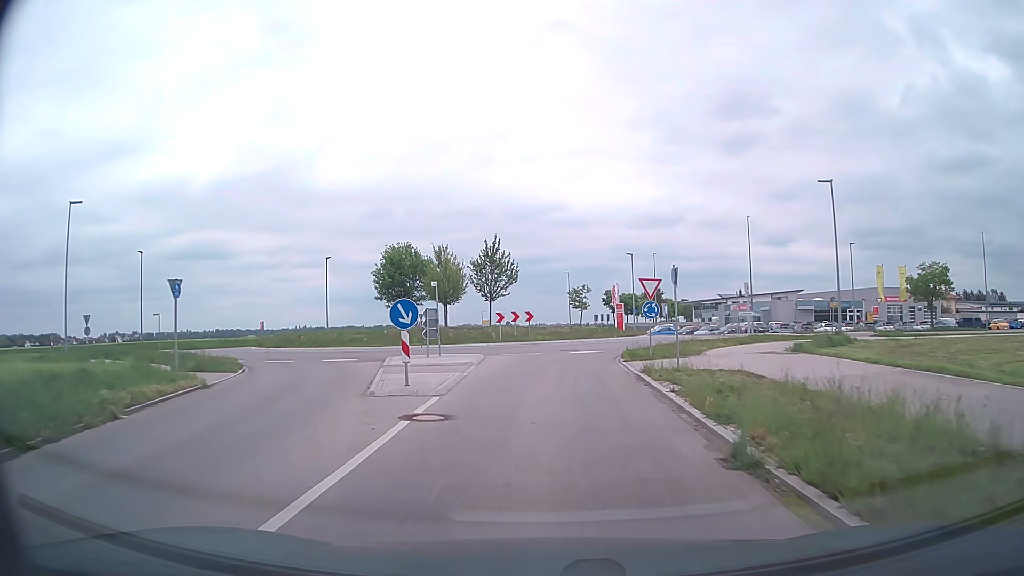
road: tertiary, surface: asphalt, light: Day
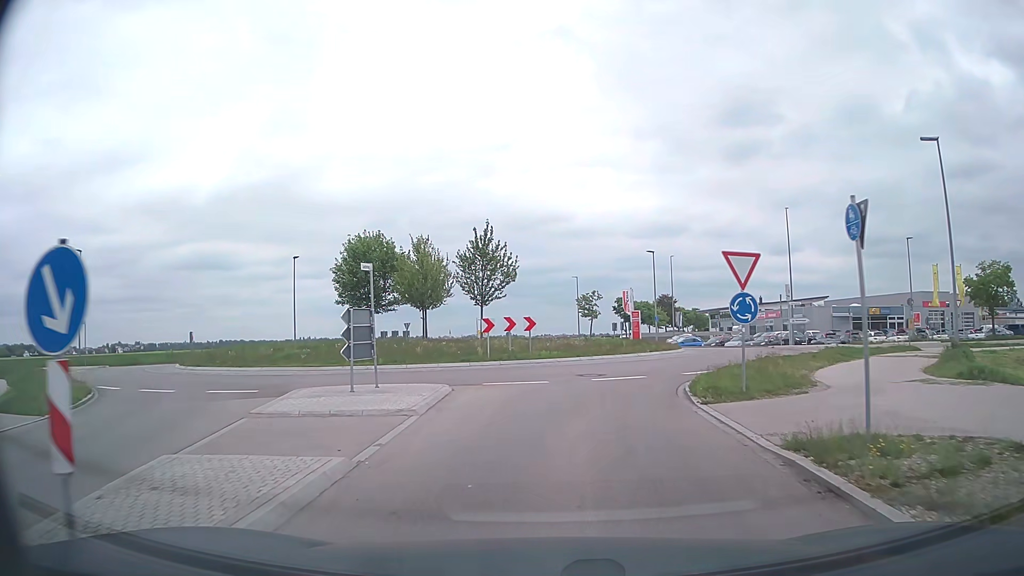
(0.0, +10.1) m; 0°
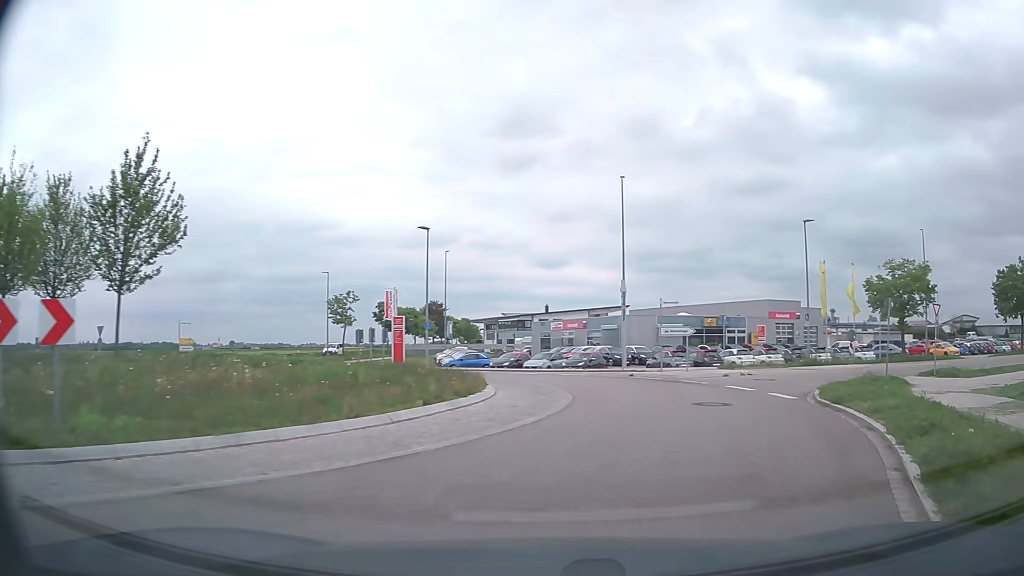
(+2.0, +17.5) m; +20°
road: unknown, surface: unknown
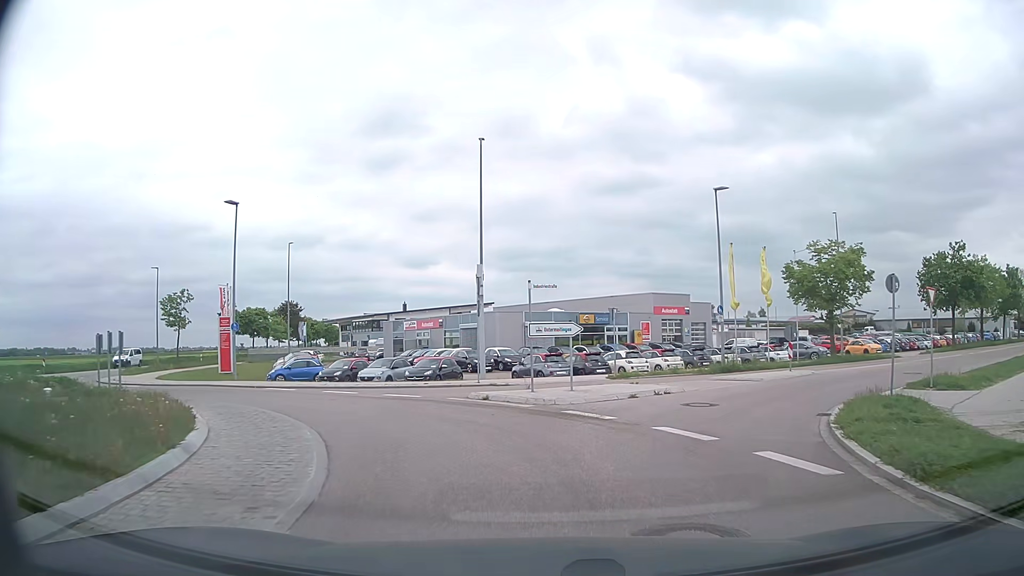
(+1.1, +8.7) m; +11°
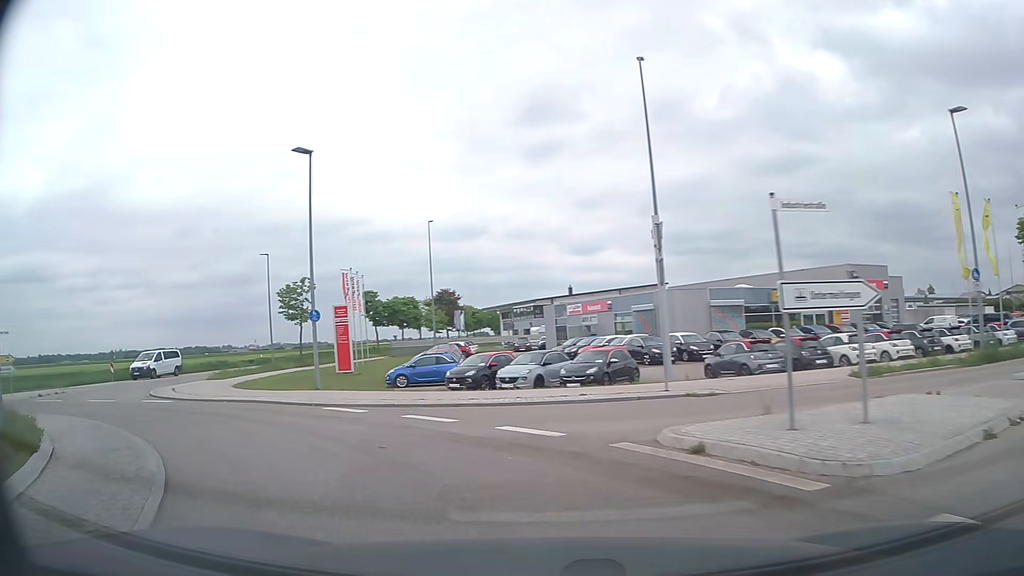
(-0.8, +8.9) m; -15°
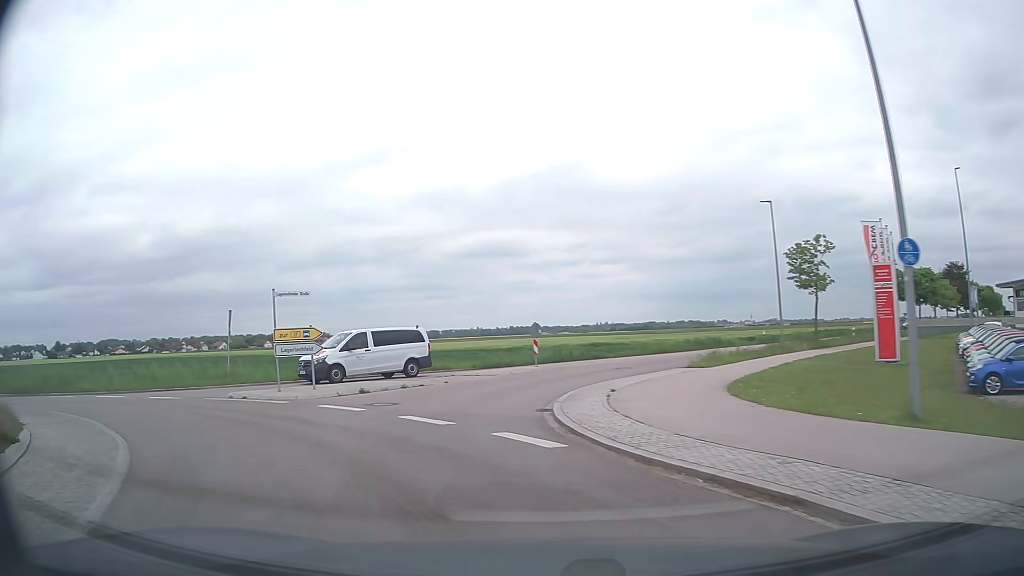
(-4.5, +11.5) m; -43°
